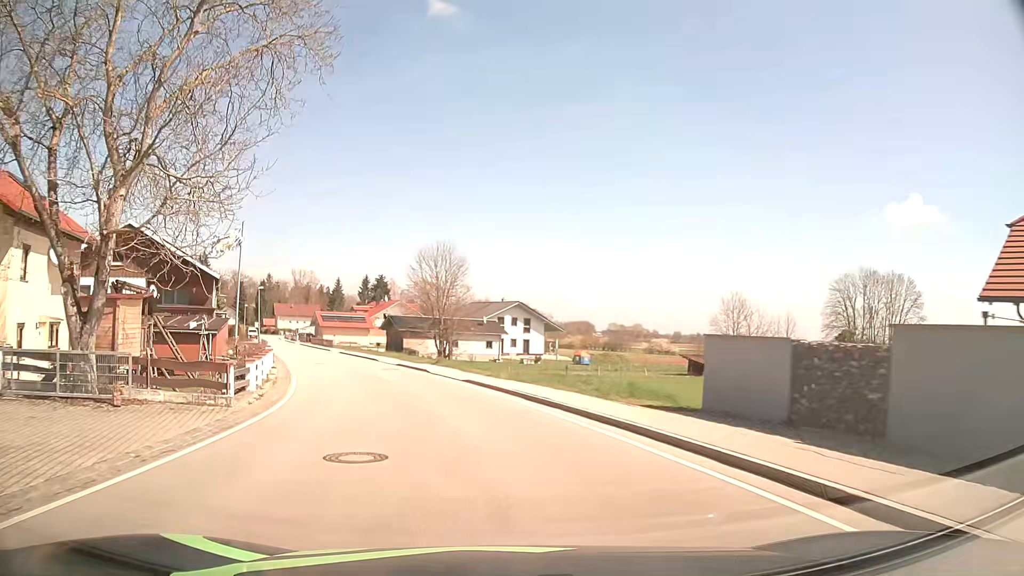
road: tertiary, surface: asphalt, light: Day
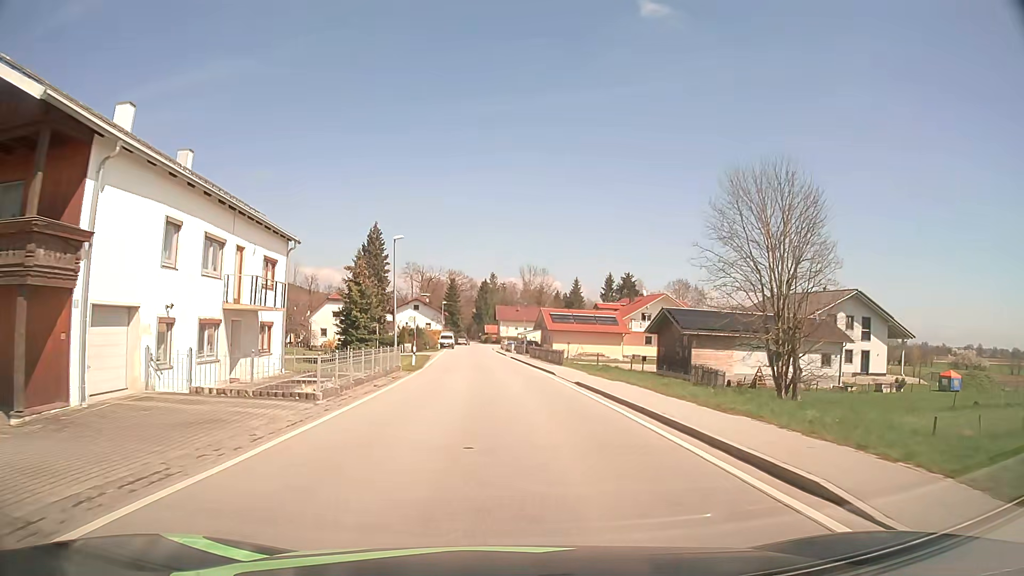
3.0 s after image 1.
(-8.6, +36.8) m; -20°
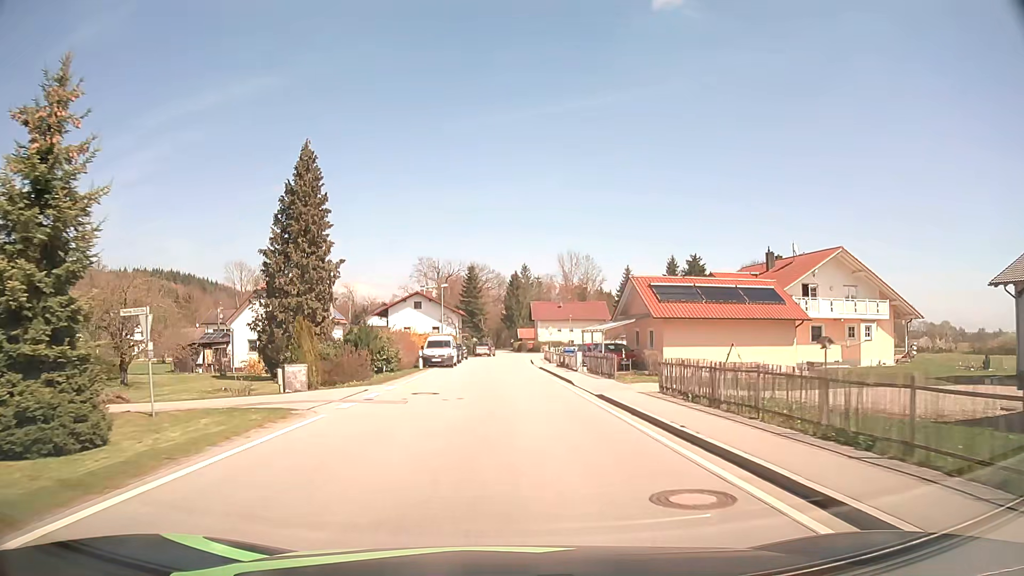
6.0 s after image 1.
(-1.2, +39.8) m; -3°
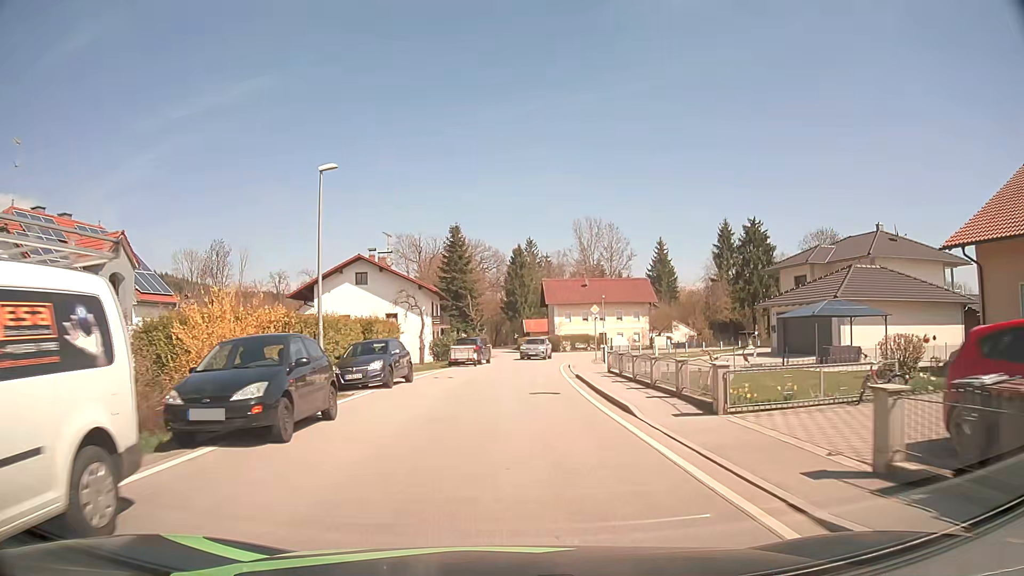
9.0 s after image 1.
(-0.5, +36.8) m; 0°
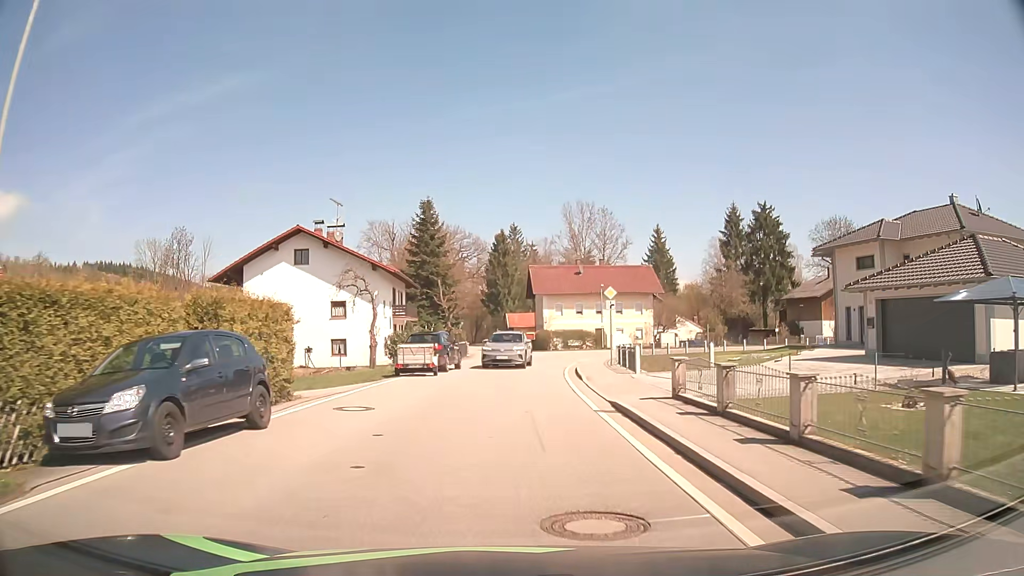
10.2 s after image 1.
(+0.1, +11.9) m; +1°
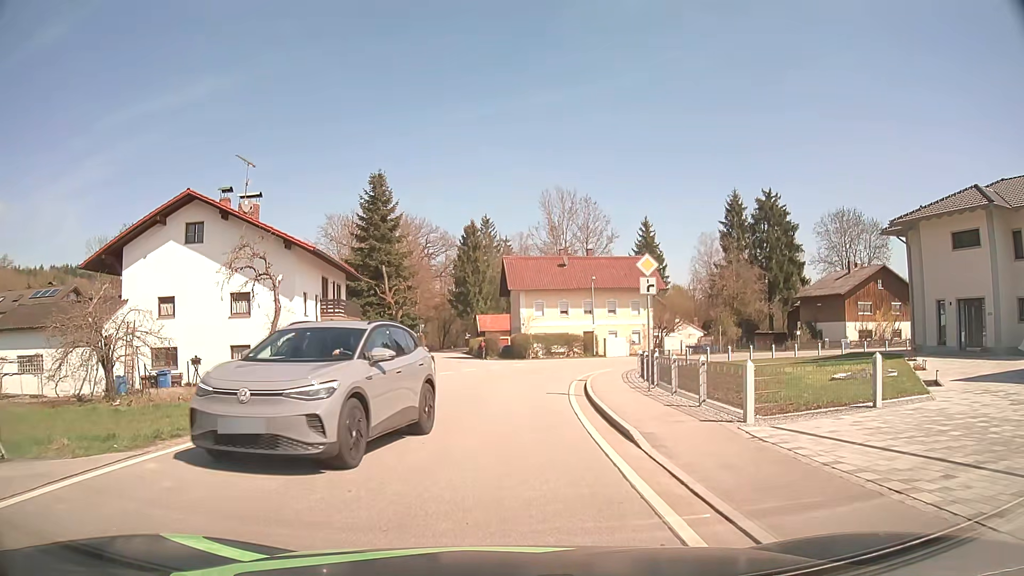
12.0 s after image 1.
(+0.2, +11.8) m; +2°
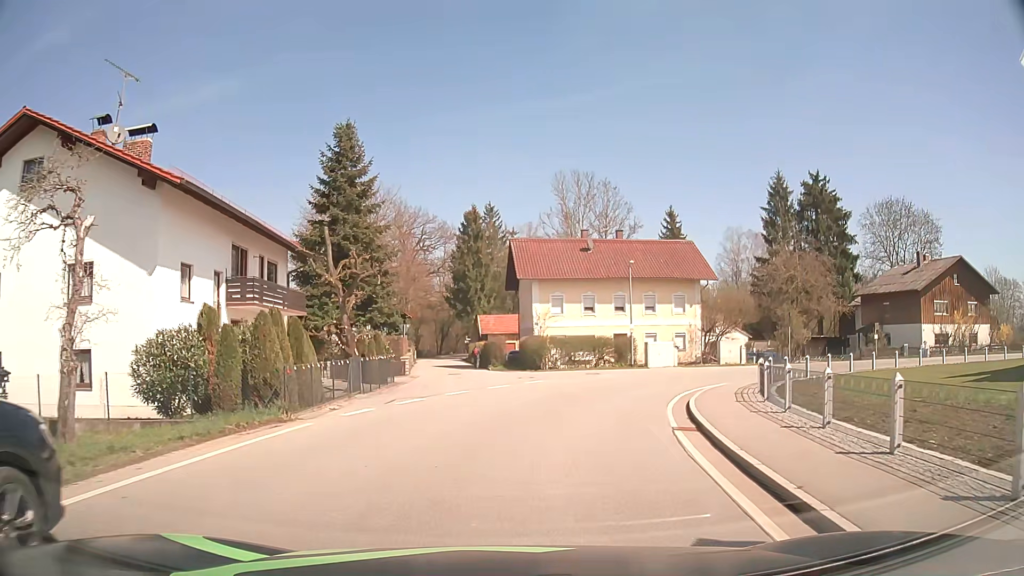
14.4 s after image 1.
(-0.2, +13.7) m; -1°
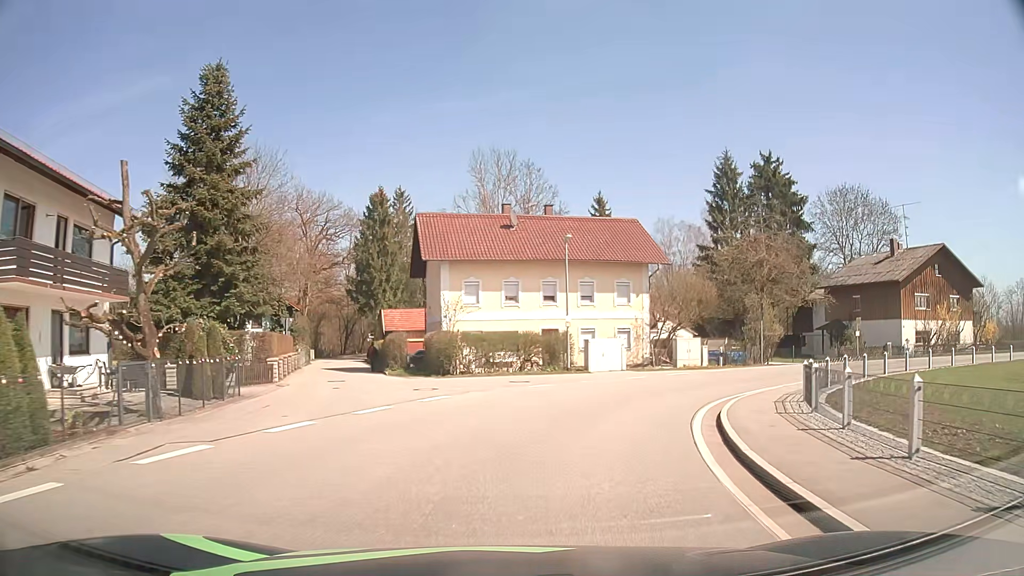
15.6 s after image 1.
(+0.5, +9.1) m; +7°
(+1, +10) (+4, +19) (+10, +27) (+18, +33) (+28, +36) (+38, +38) (+47, +41) (+57, +44) (+67, +46) (+76, +49) m
